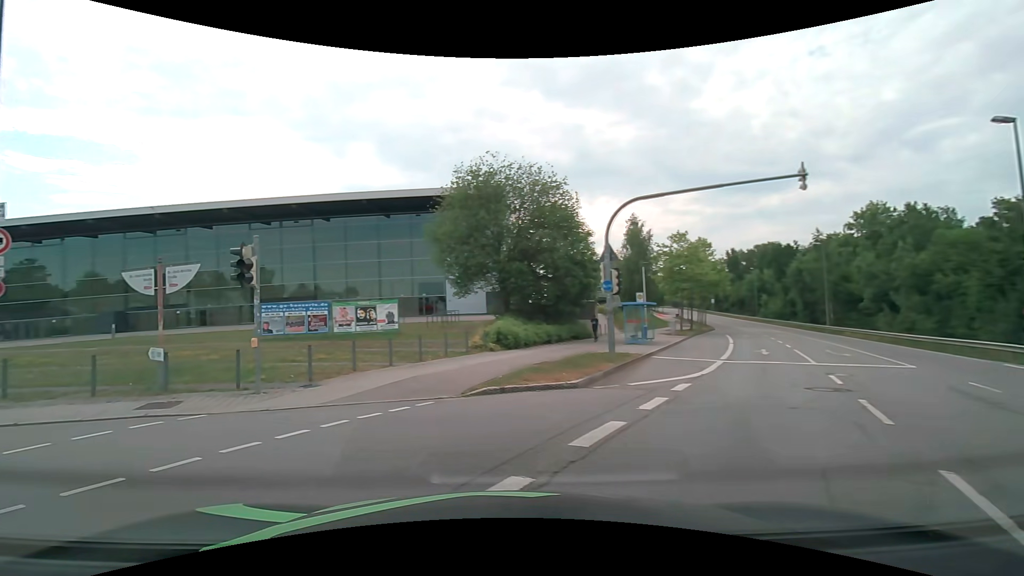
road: secondary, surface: asphalt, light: Day
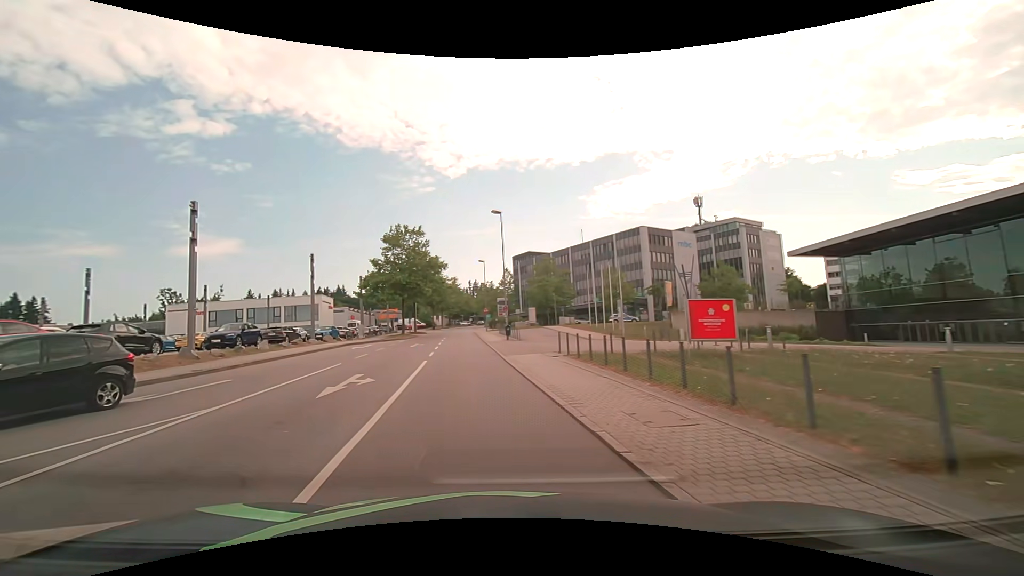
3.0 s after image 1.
(-8.7, +9.0) m; -84°
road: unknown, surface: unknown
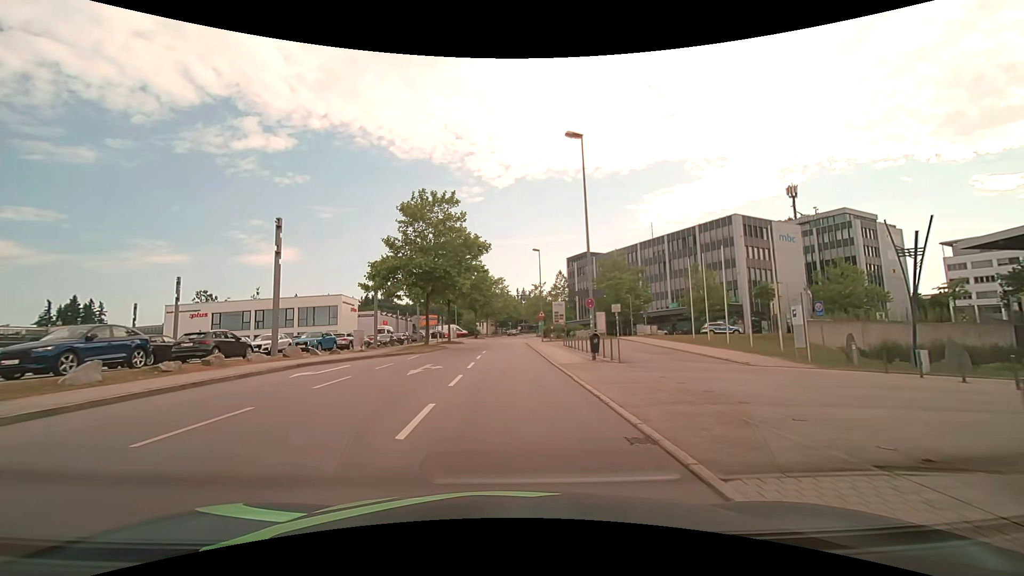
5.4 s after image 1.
(-1.5, +17.5) m; -5°
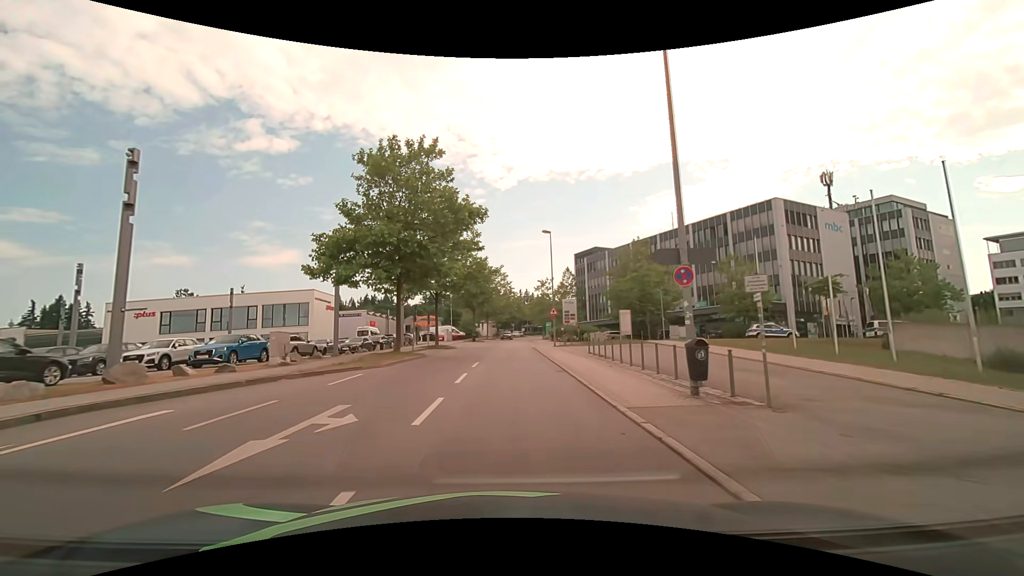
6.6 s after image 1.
(-0.1, +11.2) m; -1°
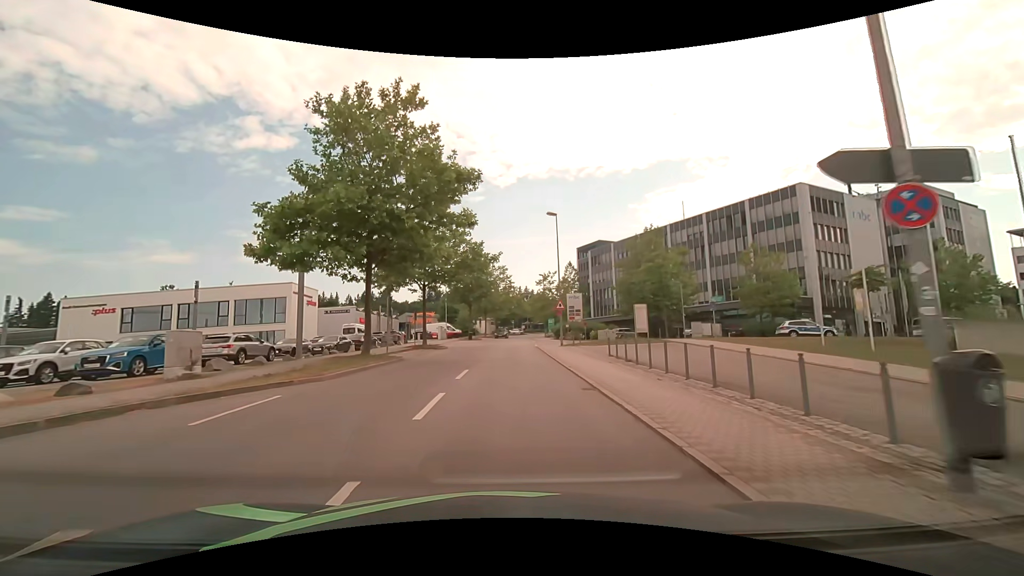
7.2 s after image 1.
(0.0, +5.9) m; 0°
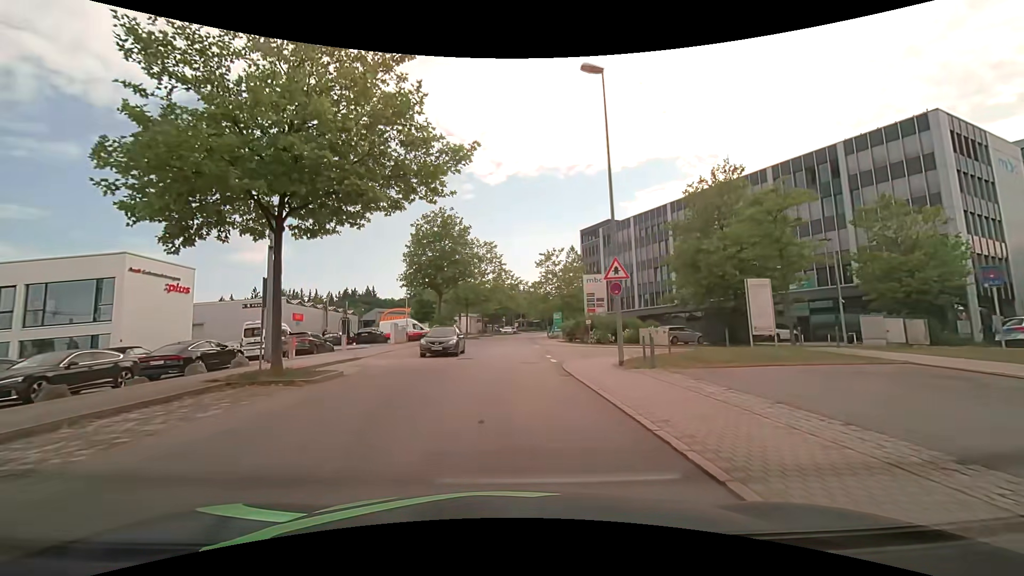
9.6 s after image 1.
(+0.2, +21.3) m; +1°
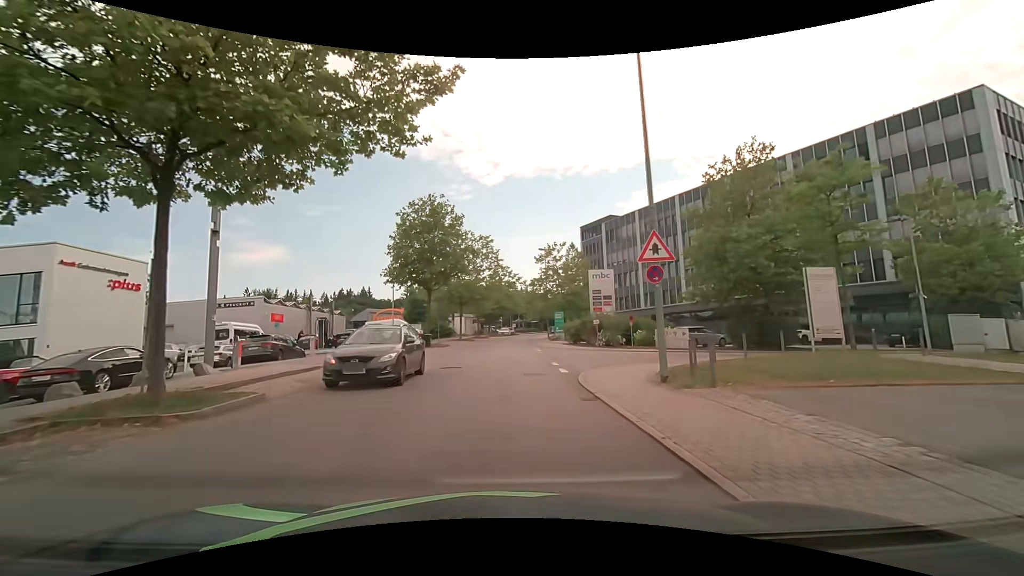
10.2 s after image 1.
(+0.1, +4.4) m; +1°
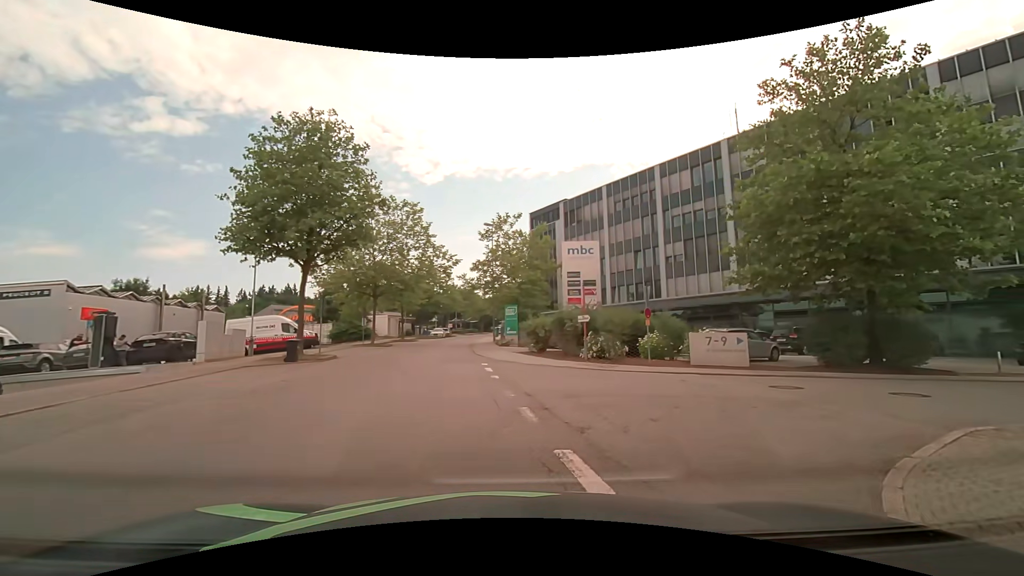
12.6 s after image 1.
(+0.2, +14.0) m; +7°
(+4, +9) (+13, +13) (+23, +13) (+33, +13) (+43, +14) (+53, +14) (+63, +15) (+72, +17) (+82, +19) (+92, +21) m
